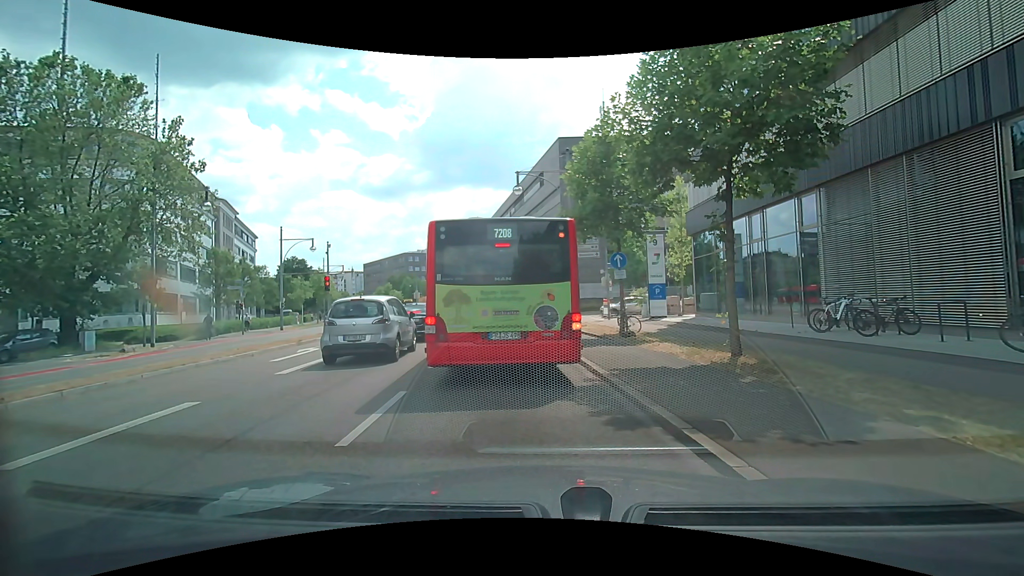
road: primary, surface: asphalt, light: Day
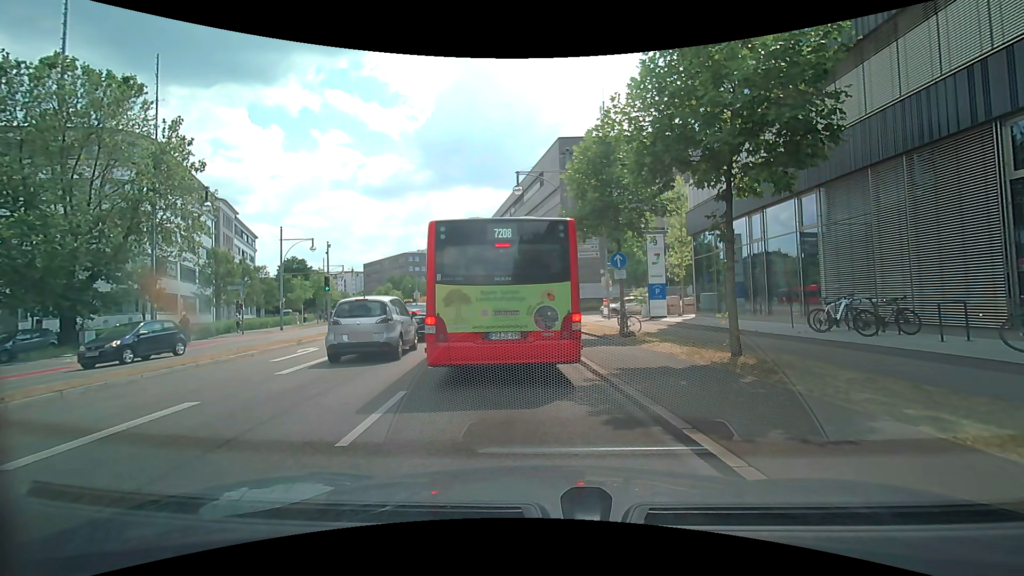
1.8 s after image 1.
(0.0, 0.0) m; 0°
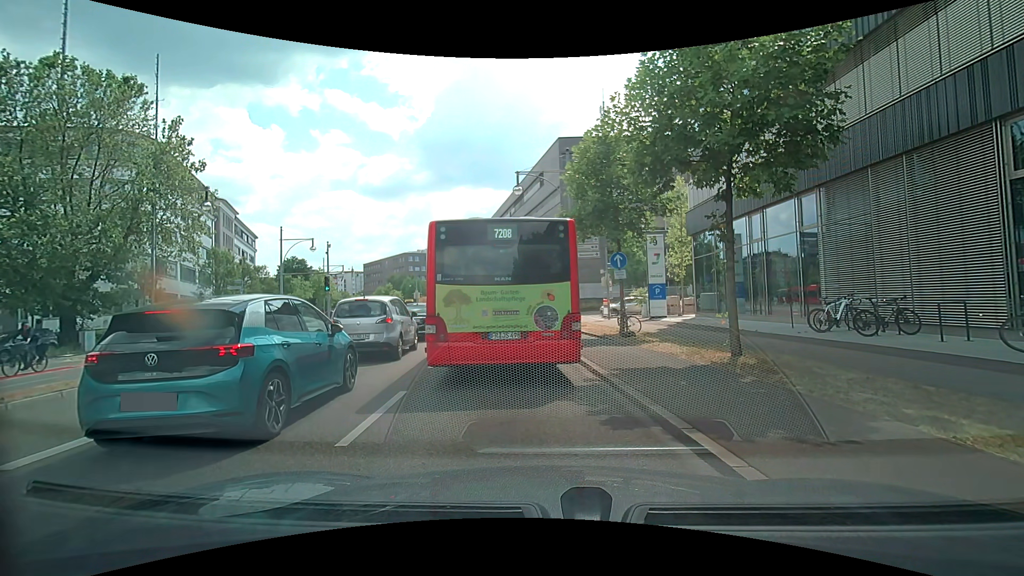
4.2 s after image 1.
(0.0, 0.0) m; 0°
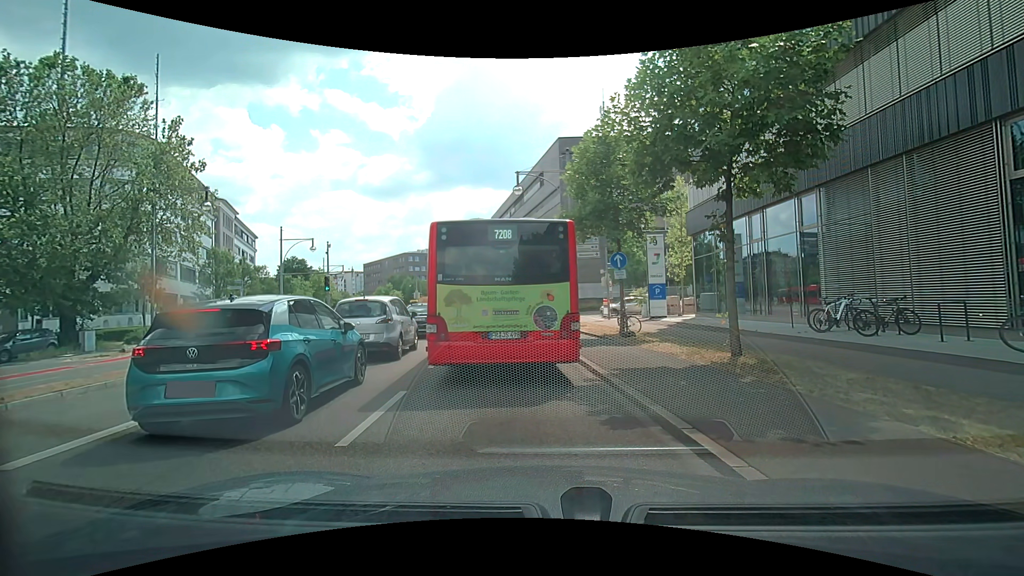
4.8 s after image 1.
(0.0, 0.0) m; 0°
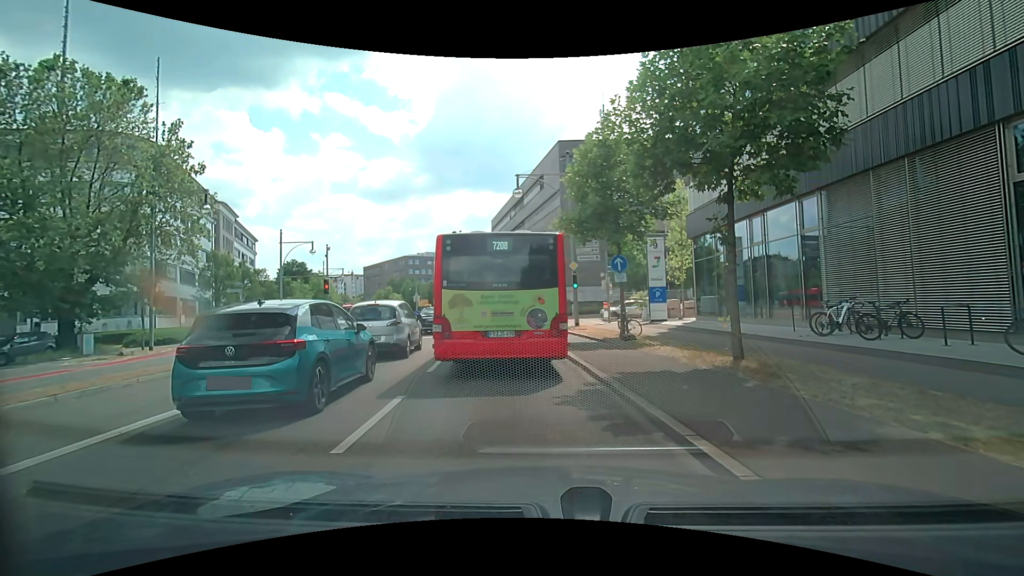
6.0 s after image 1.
(0.0, +0.1) m; 0°
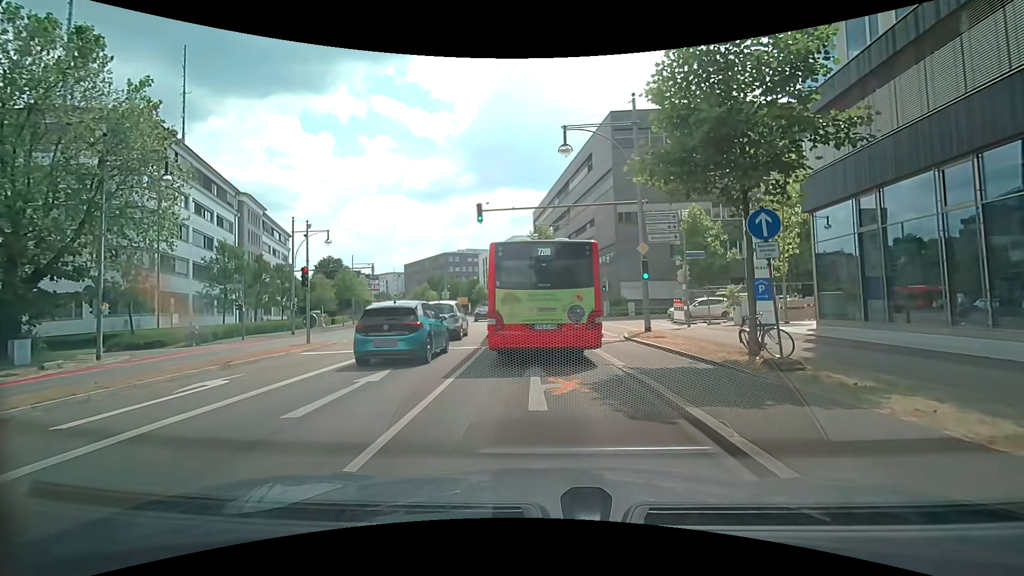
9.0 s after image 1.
(-0.4, +8.0) m; -3°
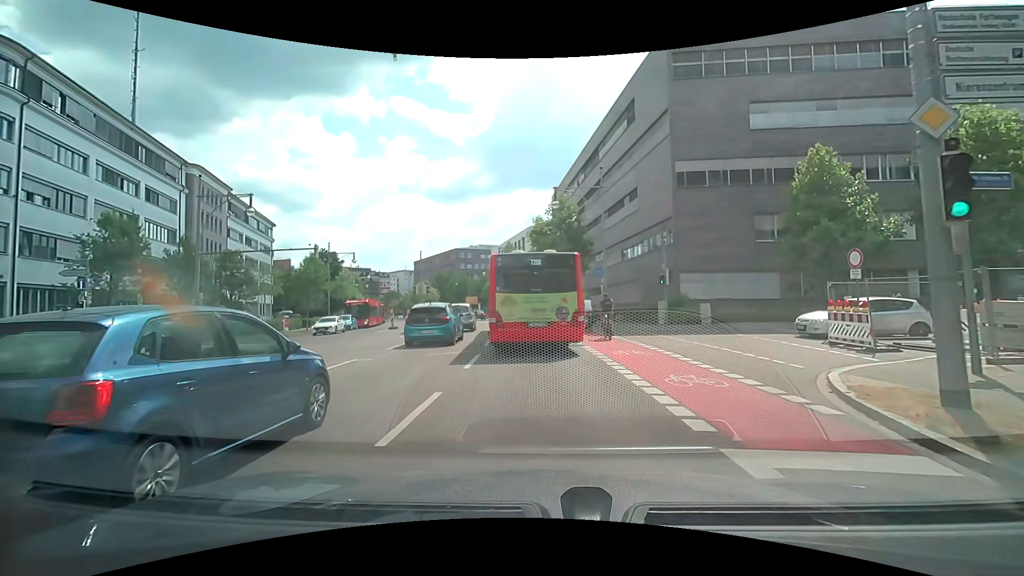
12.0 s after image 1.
(-0.4, +15.1) m; -1°
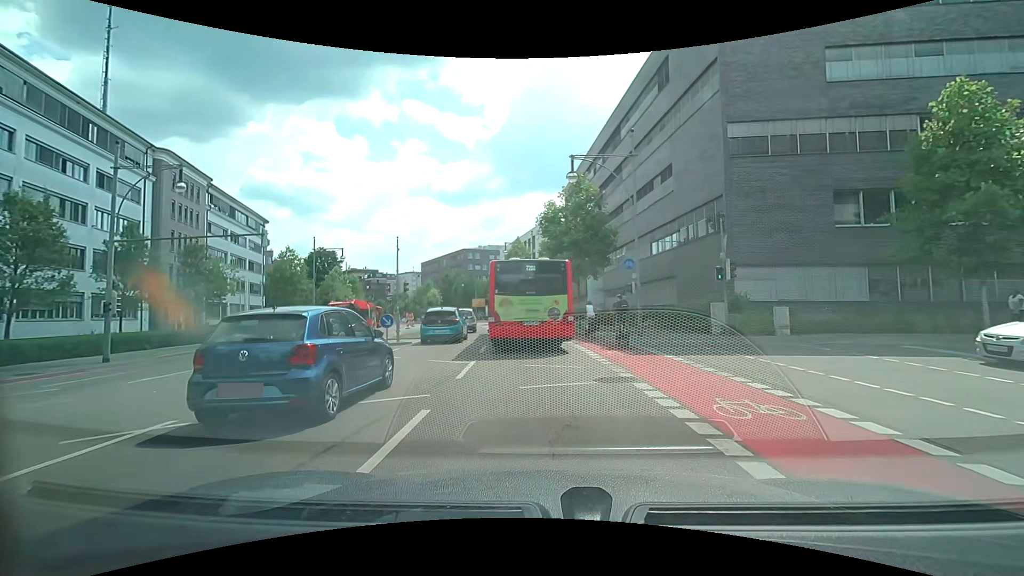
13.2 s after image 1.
(-0.2, +7.3) m; -2°
(0, +10) (-1, +20) (-2, +30) (-3, +40) (-5, +50) (-7, +60) (-9, +69) (-11, +79) (-14, +88) (-18, +98) m
